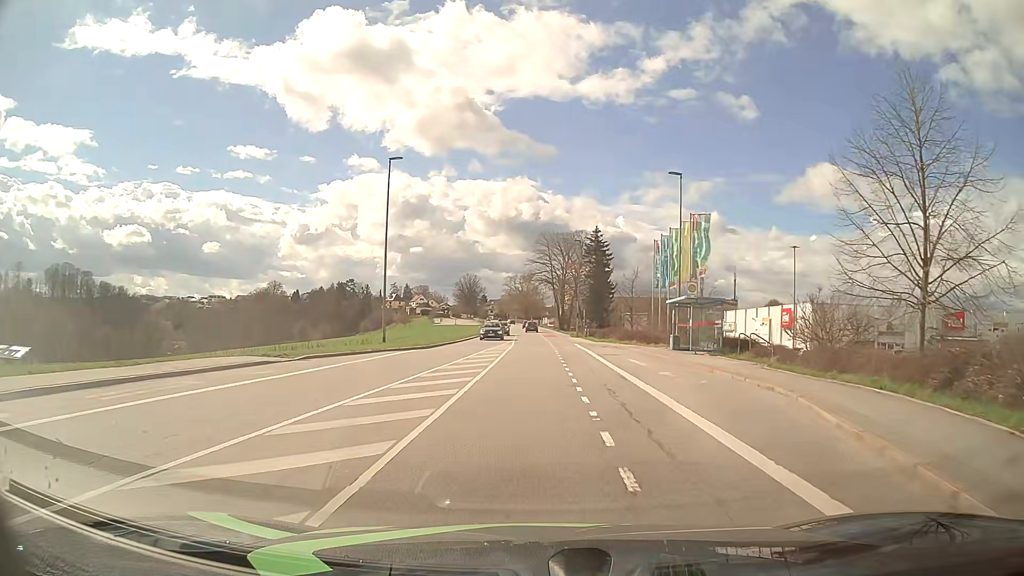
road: tertiary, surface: asphalt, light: Day
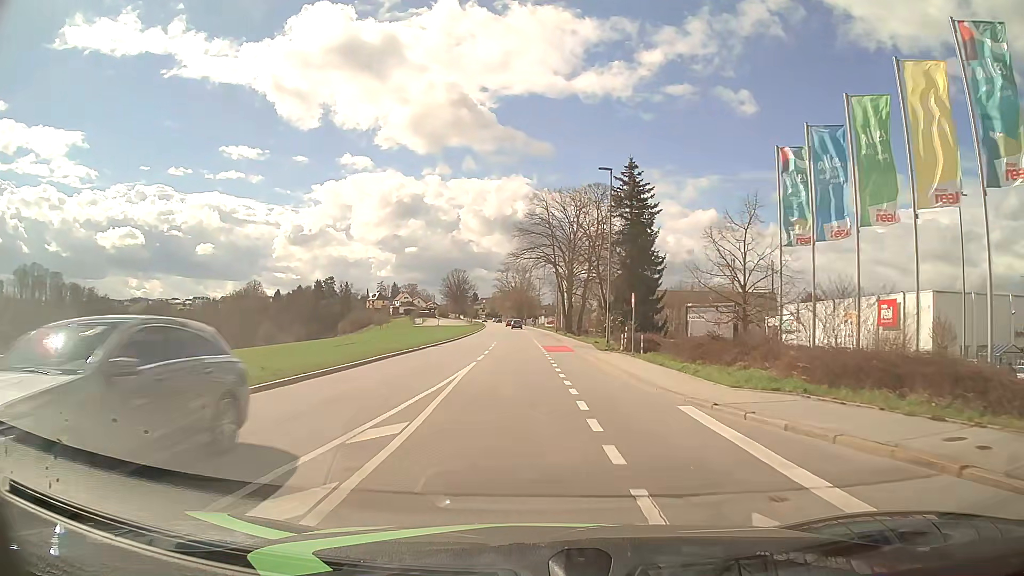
(+0.2, +33.2) m; 0°
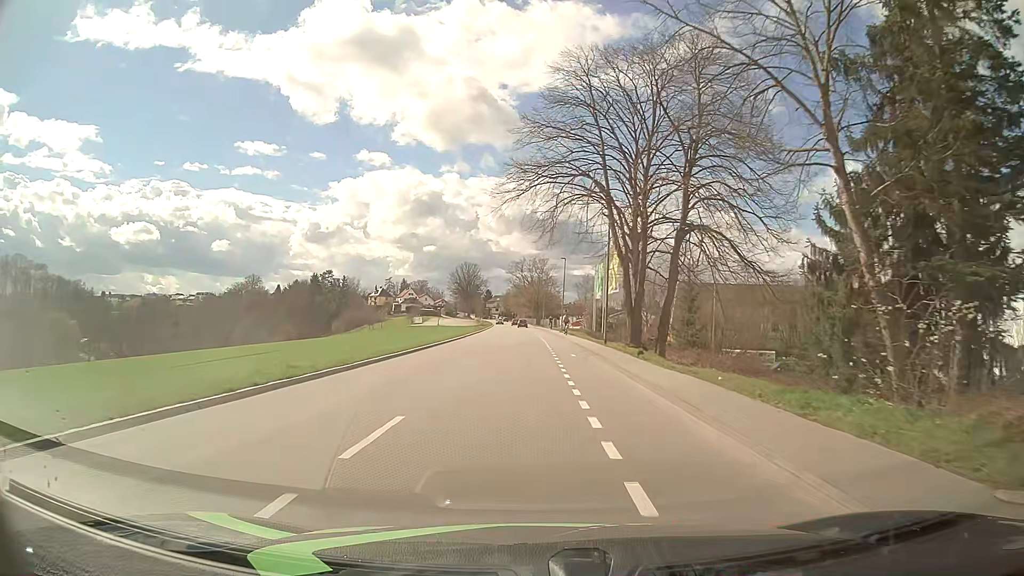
(-0.5, +36.0) m; -2°
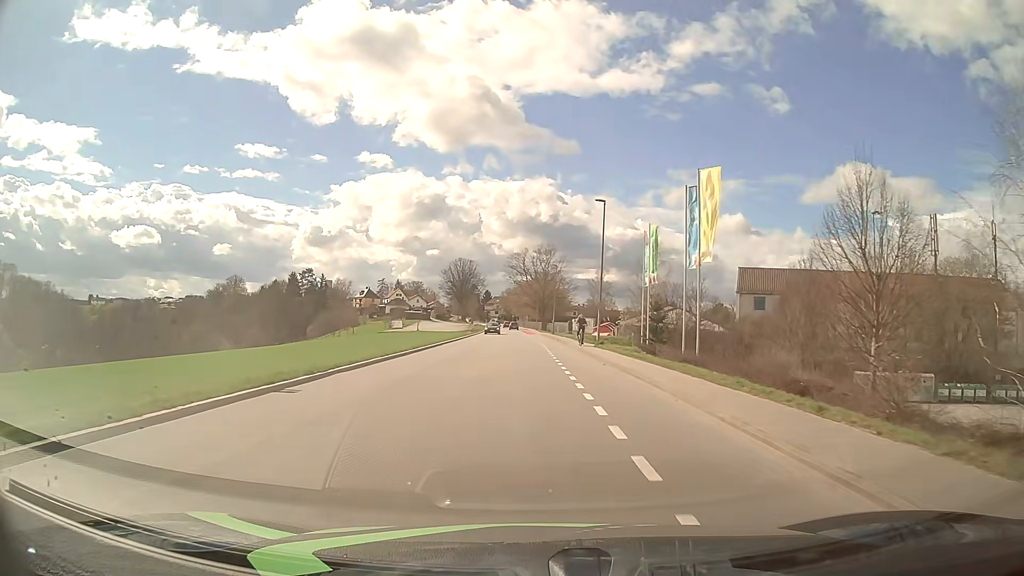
(-0.3, +37.3) m; -1°
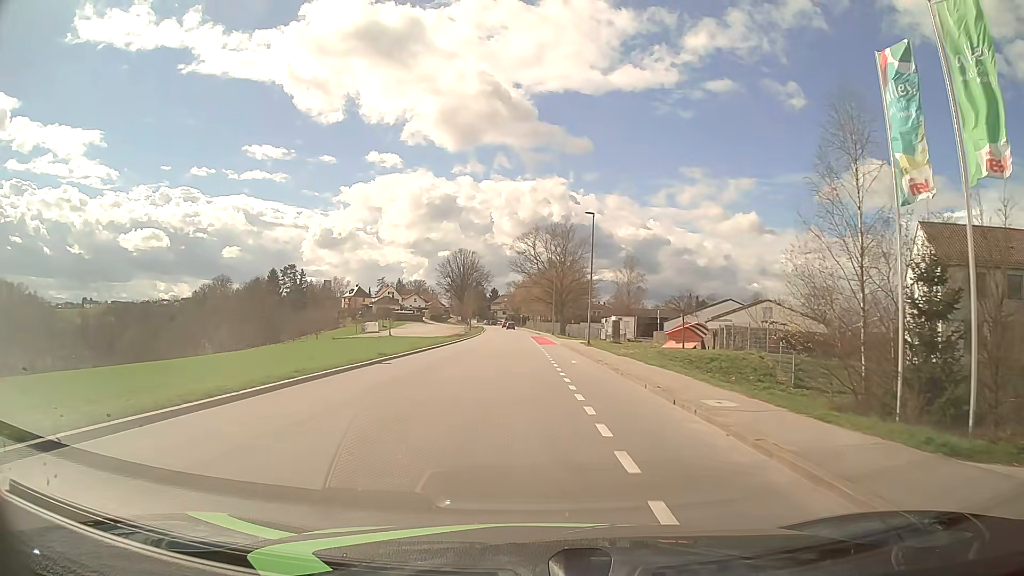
(-0.1, +37.8) m; -1°
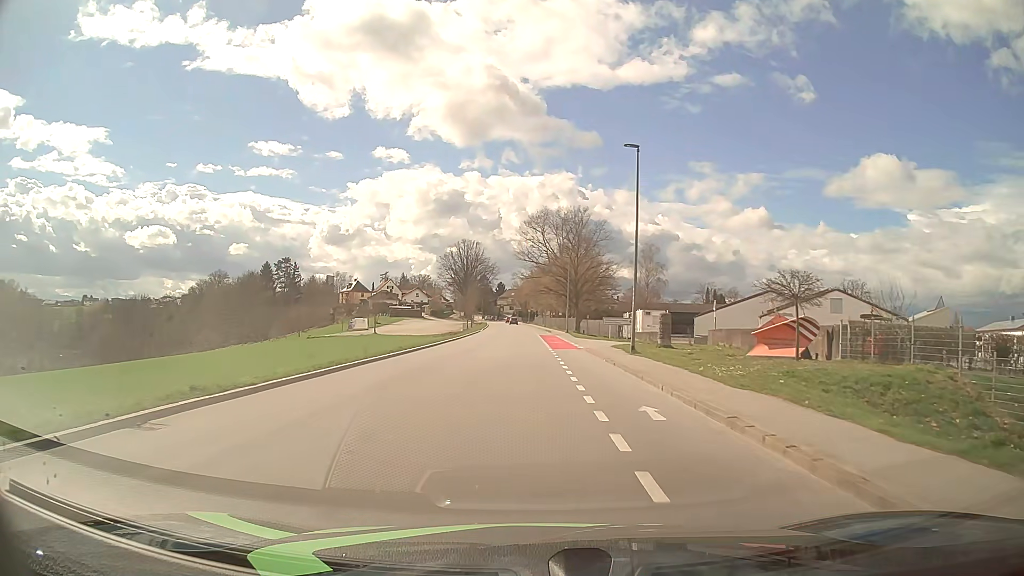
(-0.1, +15.2) m; 0°
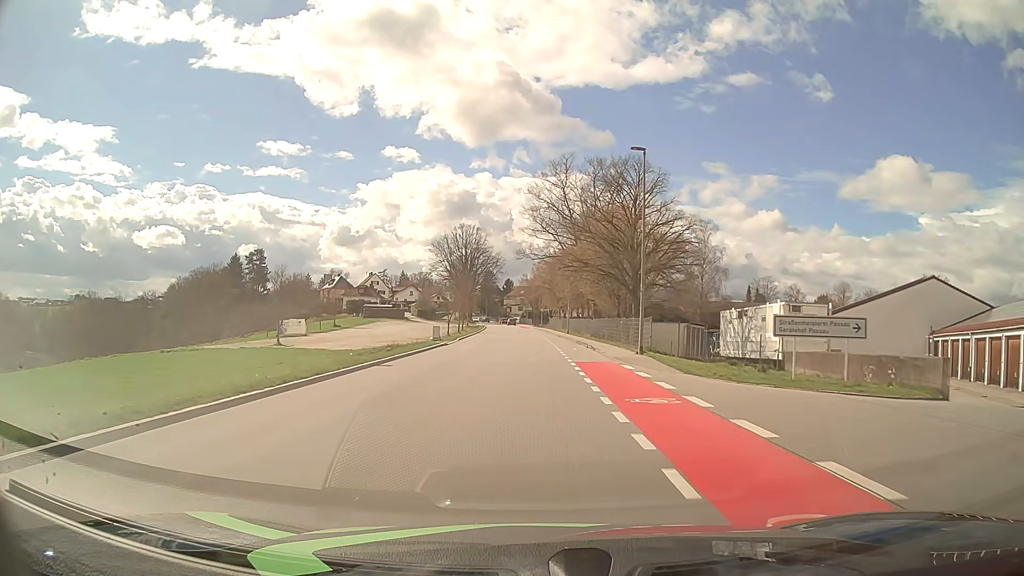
(-0.6, +38.1) m; -1°
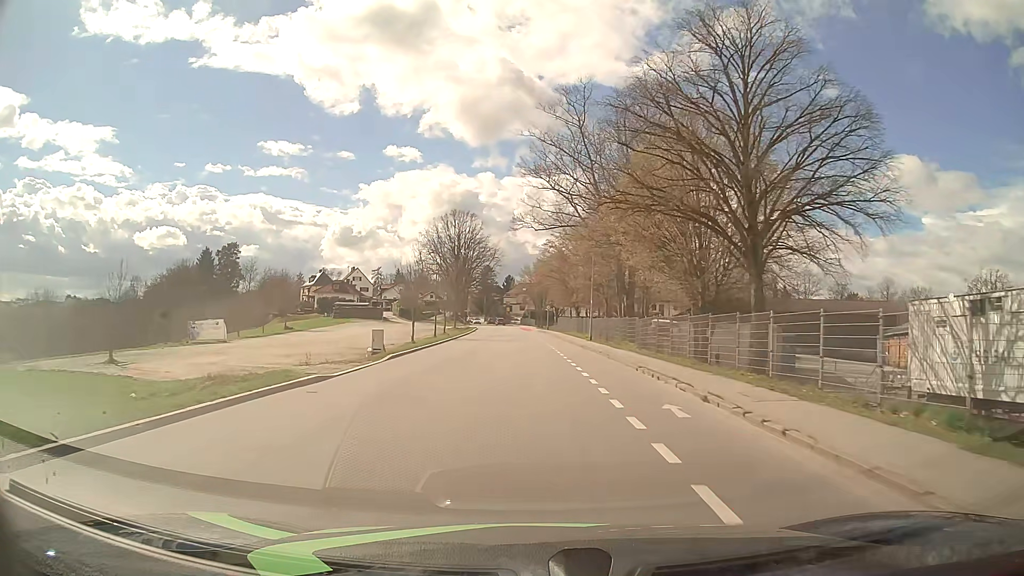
(-0.1, +22.9) m; 0°
(0, +10) (0, +20) (0, +30) (0, +40) (0, +50) (-1, +60) (-1, +70) (-2, +80) (-2, +90) (-3, +100) m
